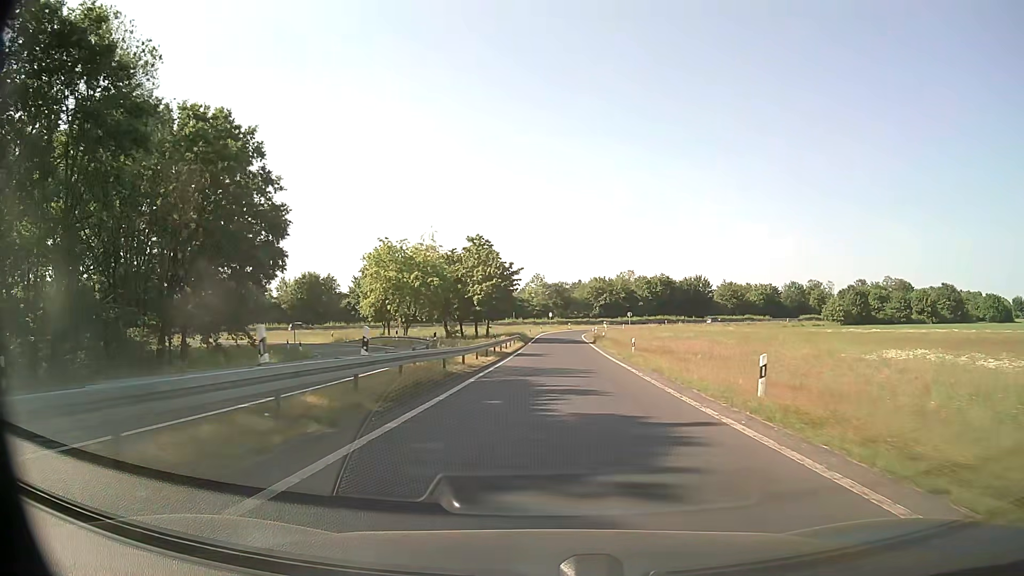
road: trunk_link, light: Day
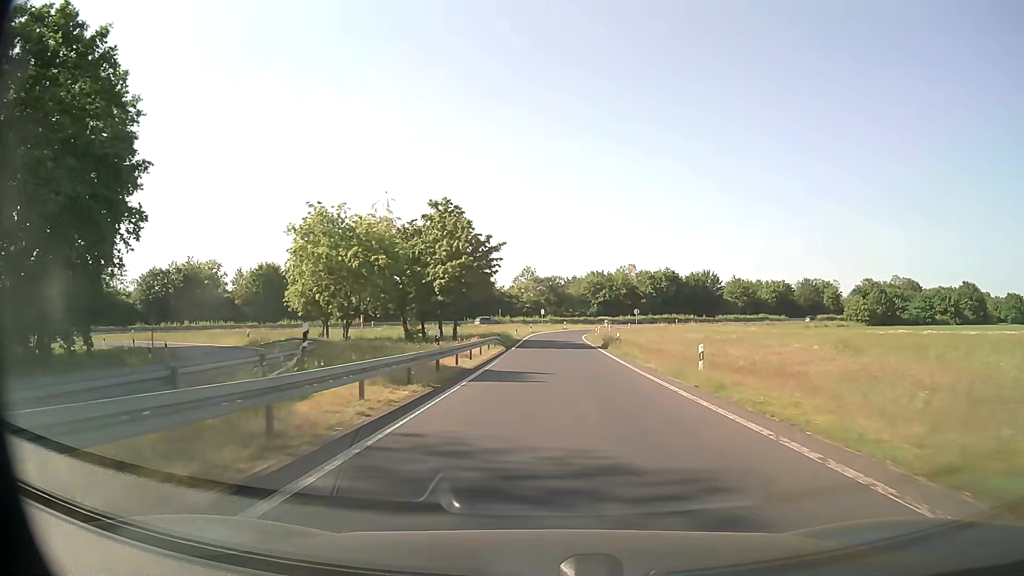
(+0.1, +18.0) m; +1°
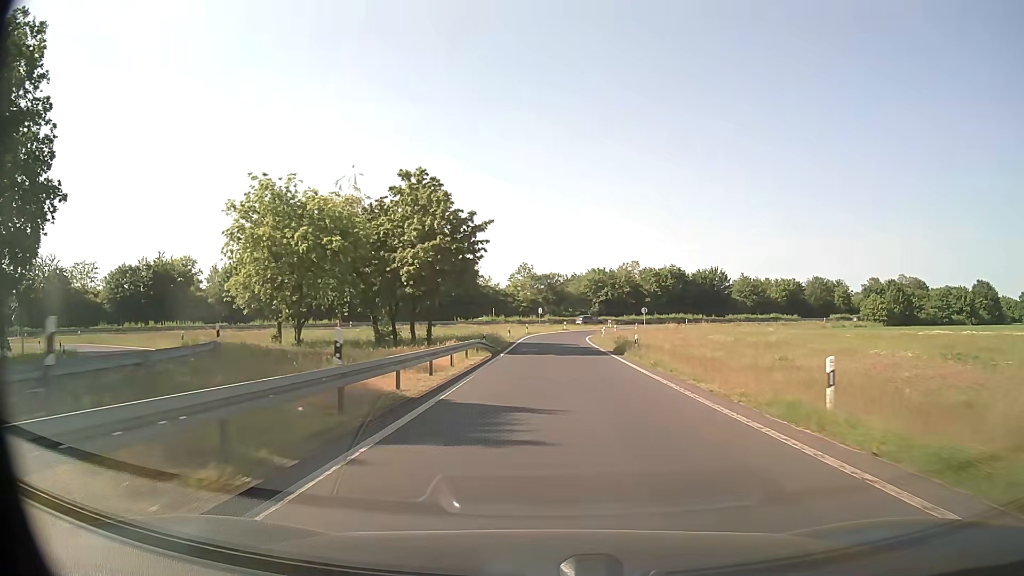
(0.0, +9.4) m; 0°
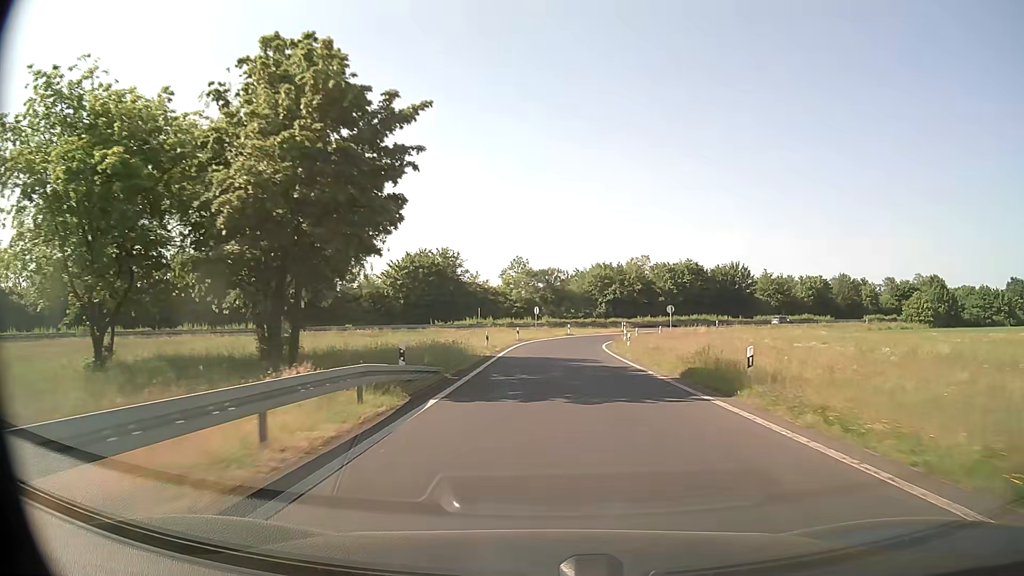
(+0.1, +19.4) m; 0°
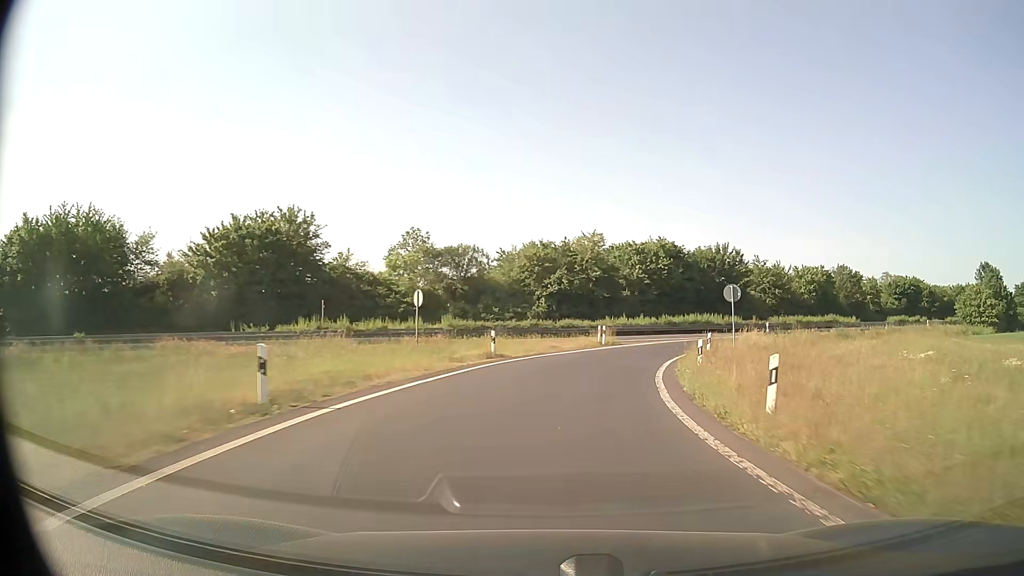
(+1.0, +39.1) m; +6°
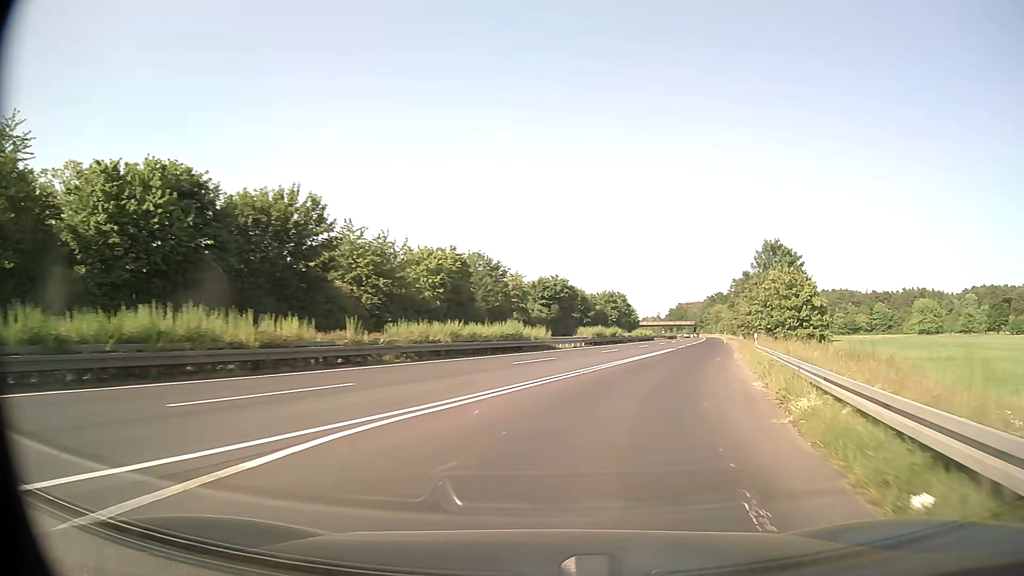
(+12.7, +45.2) m; +35°
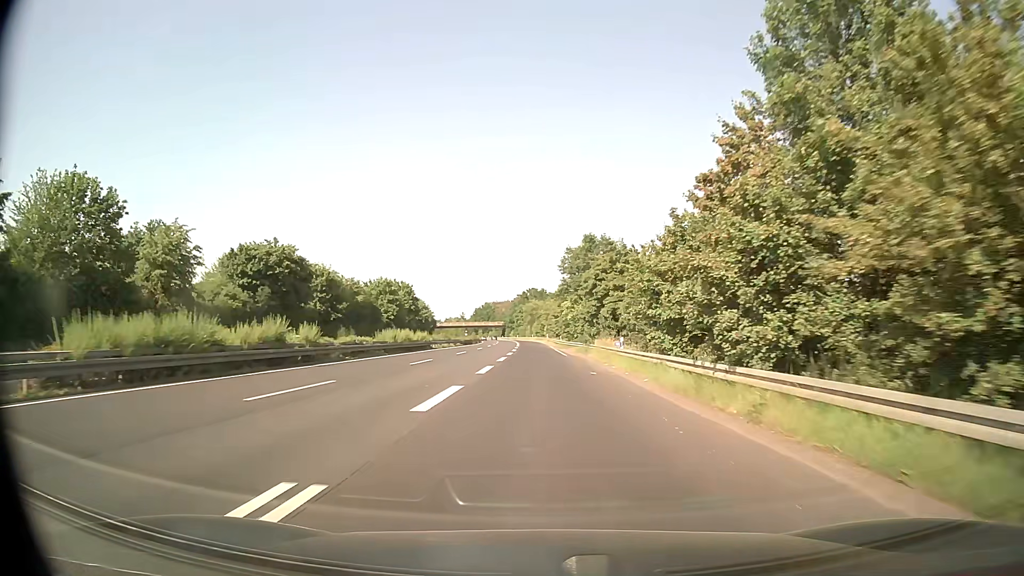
(+11.5, +48.4) m; +17°
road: trunk
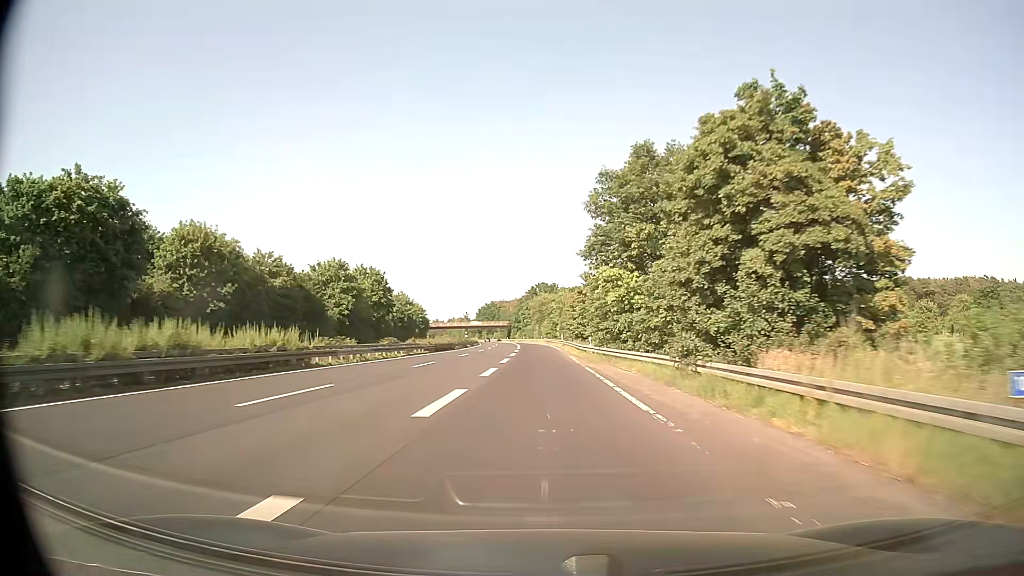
(-0.1, +37.7) m; -1°
(0, +10) (0, +20) (0, +30) (-1, +40) (-1, +50) (-2, +60) (-2, +70) (-3, +80) (-4, +90) (-4, +100) m
